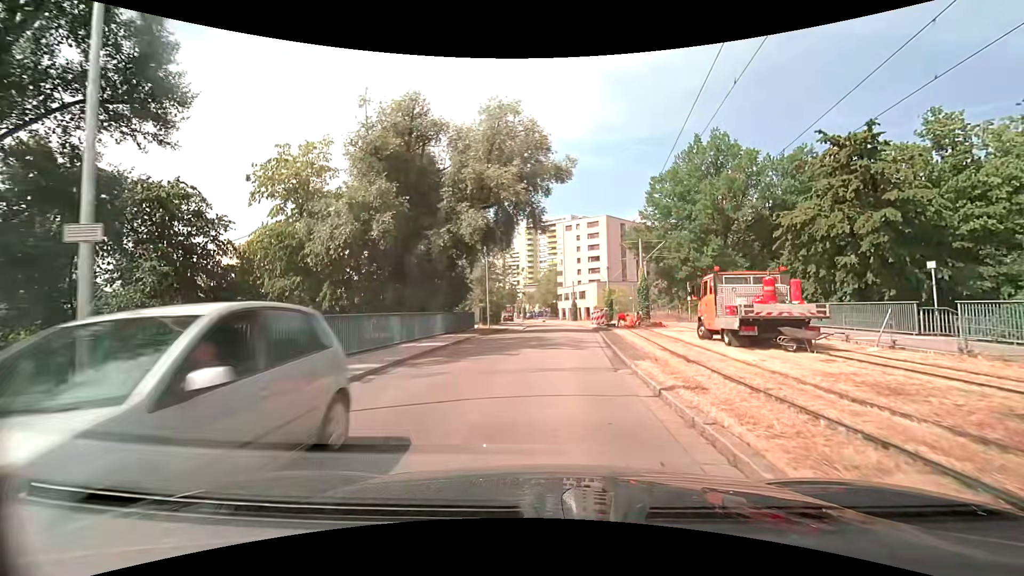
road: residential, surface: asphalt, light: Day
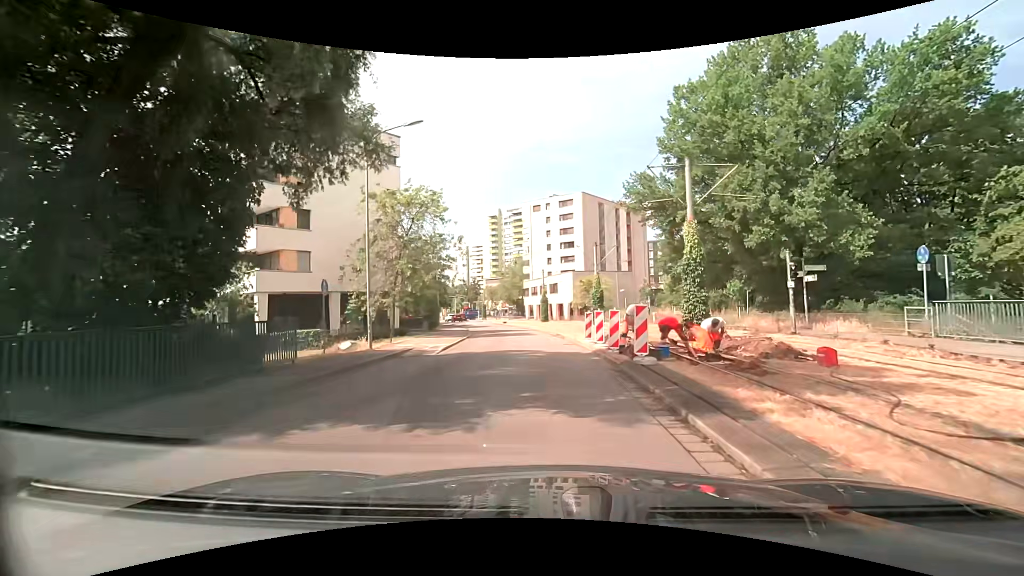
(+1.0, +22.2) m; +5°
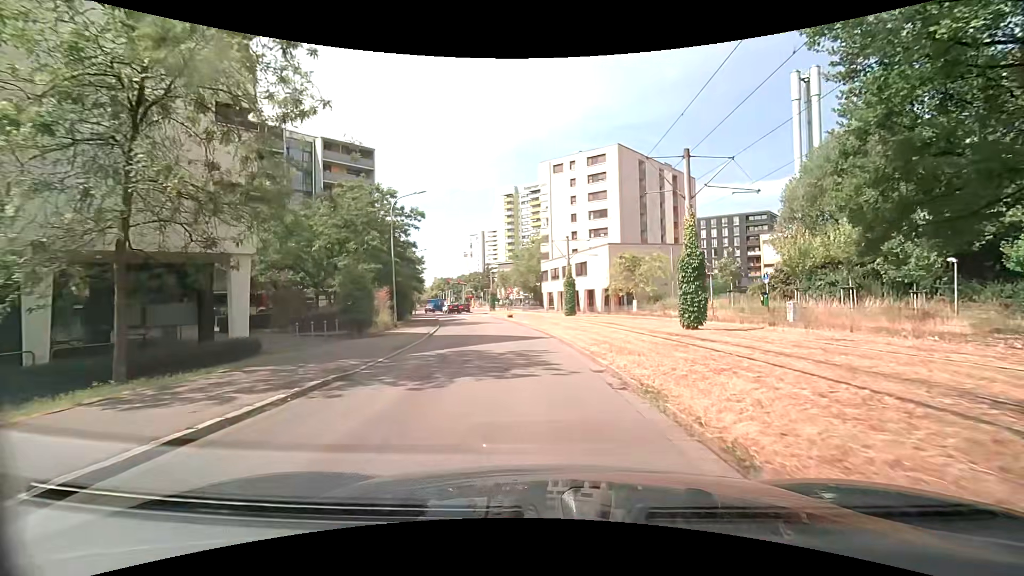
(-0.2, +22.8) m; -1°
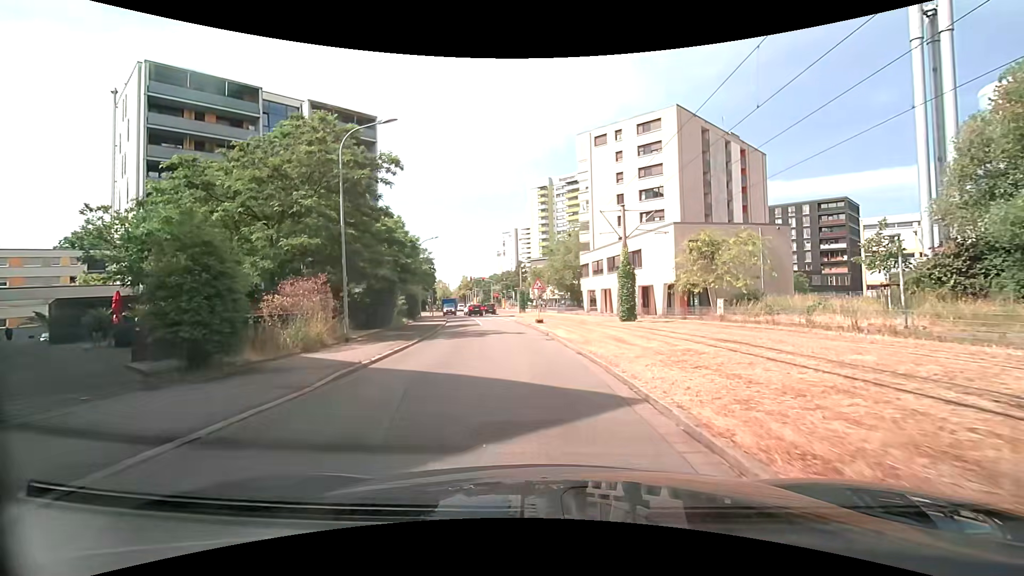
(-0.6, +13.8) m; -4°
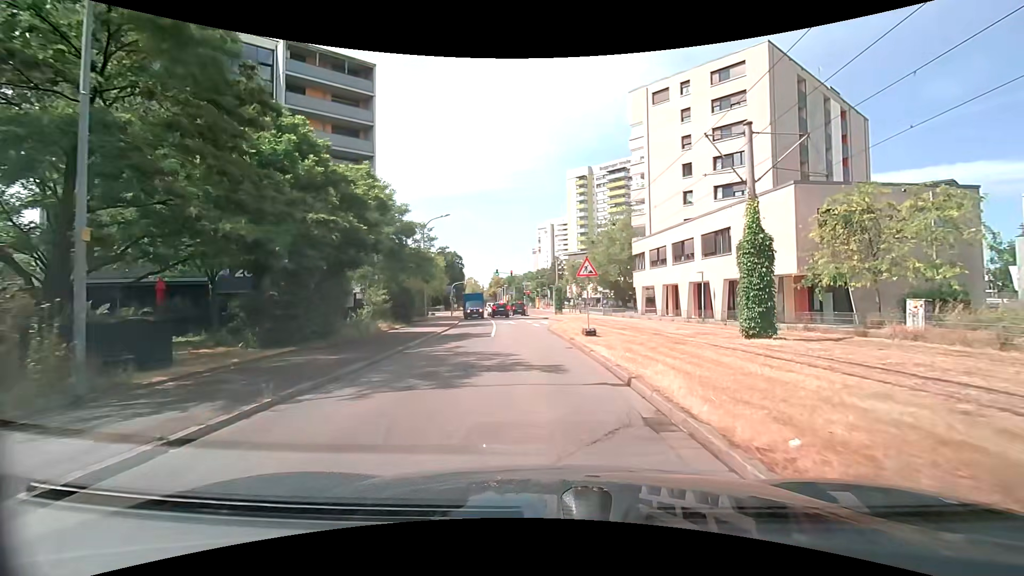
(-0.6, +13.5) m; -4°
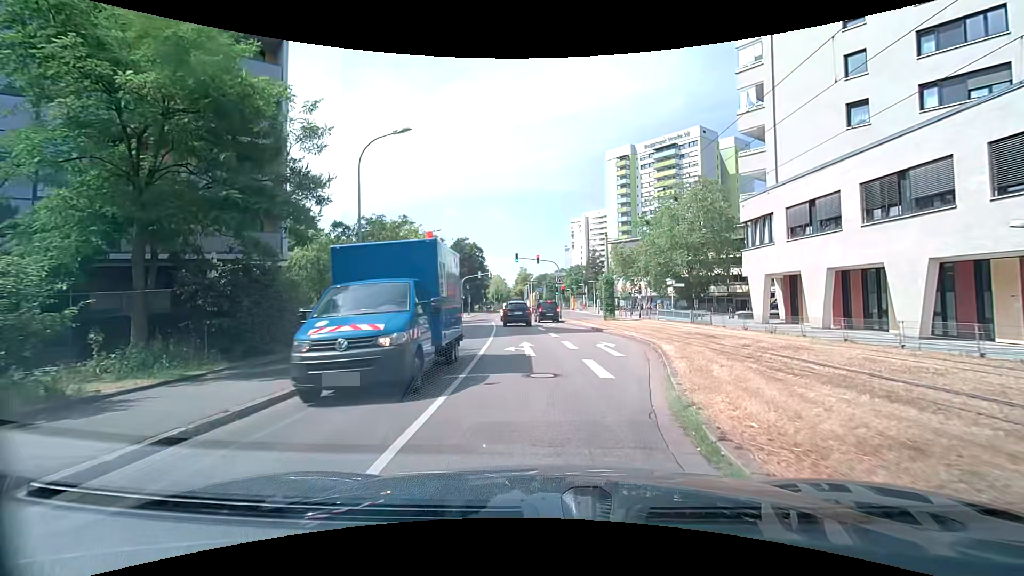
(-1.1, +21.4) m; -5°
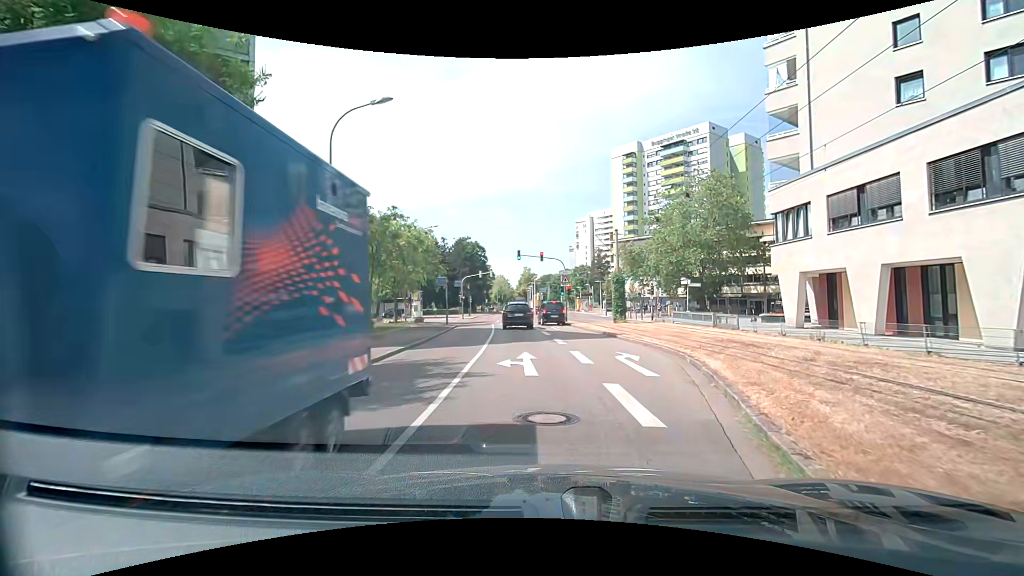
(0.0, +3.3) m; 0°
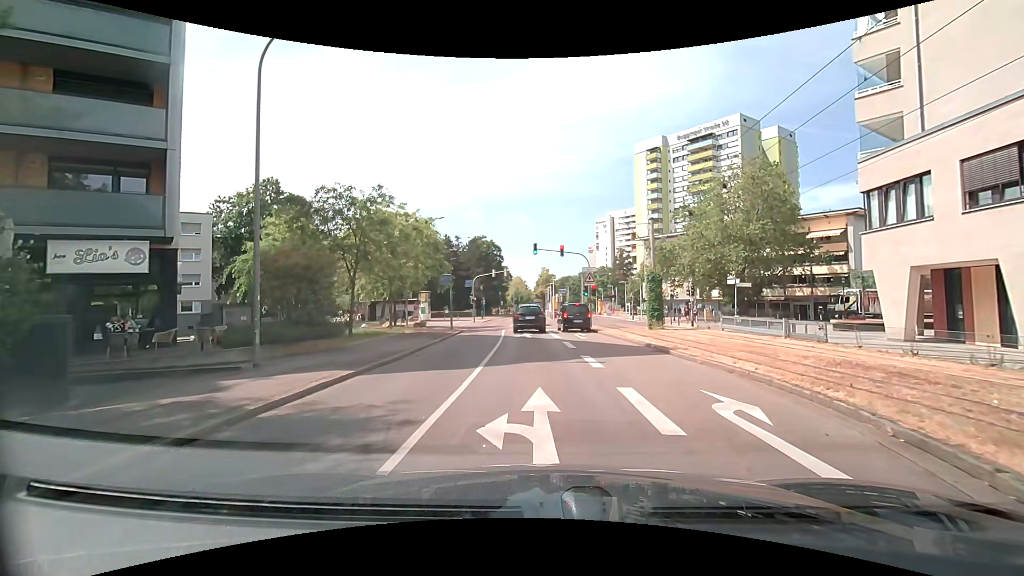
(-0.1, +6.1) m; -2°
